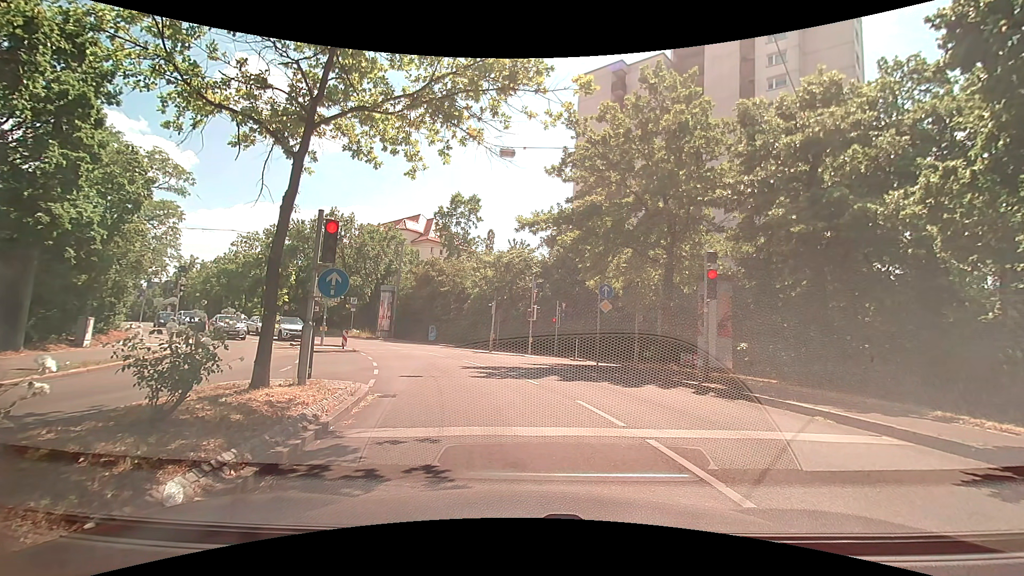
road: secondary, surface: asphalt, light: Day
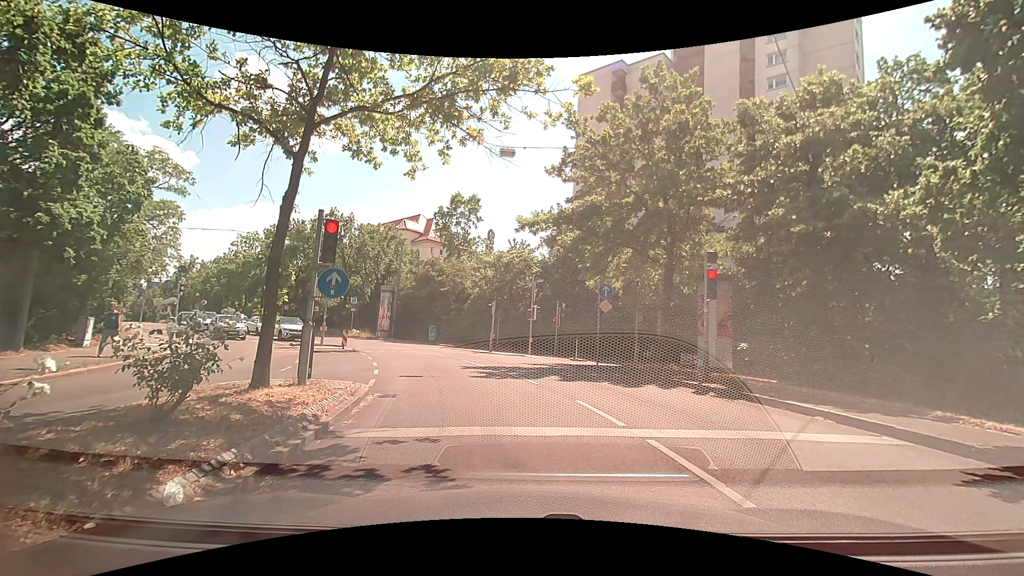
(0.0, 0.0) m; 0°
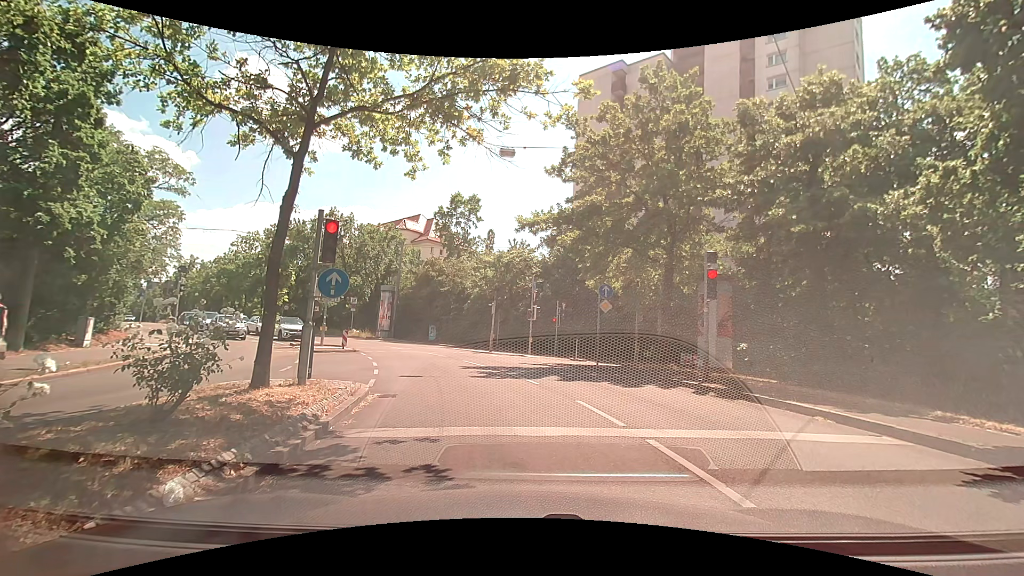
(0.0, 0.0) m; 0°
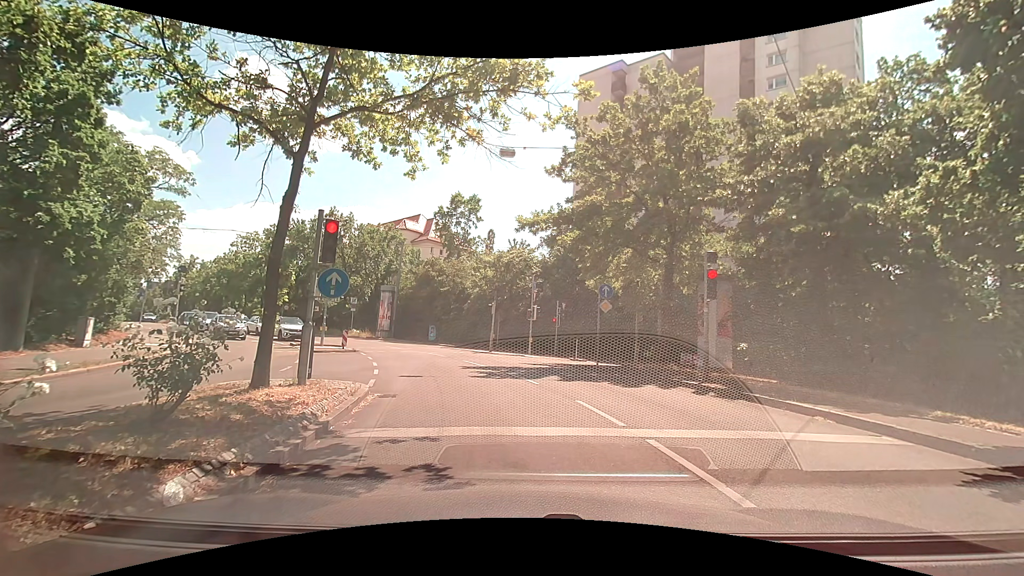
(0.0, 0.0) m; 0°
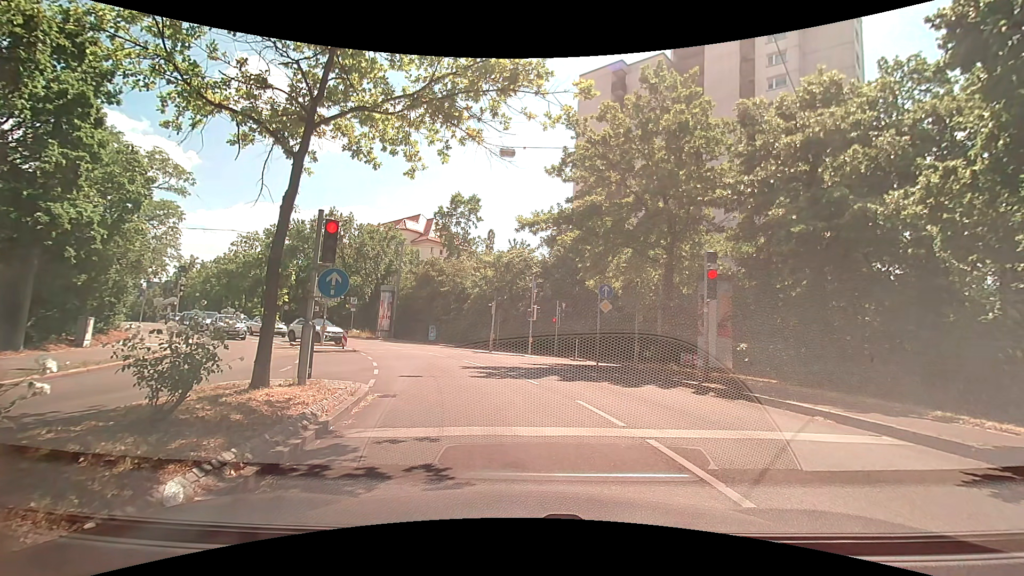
(0.0, 0.0) m; 0°
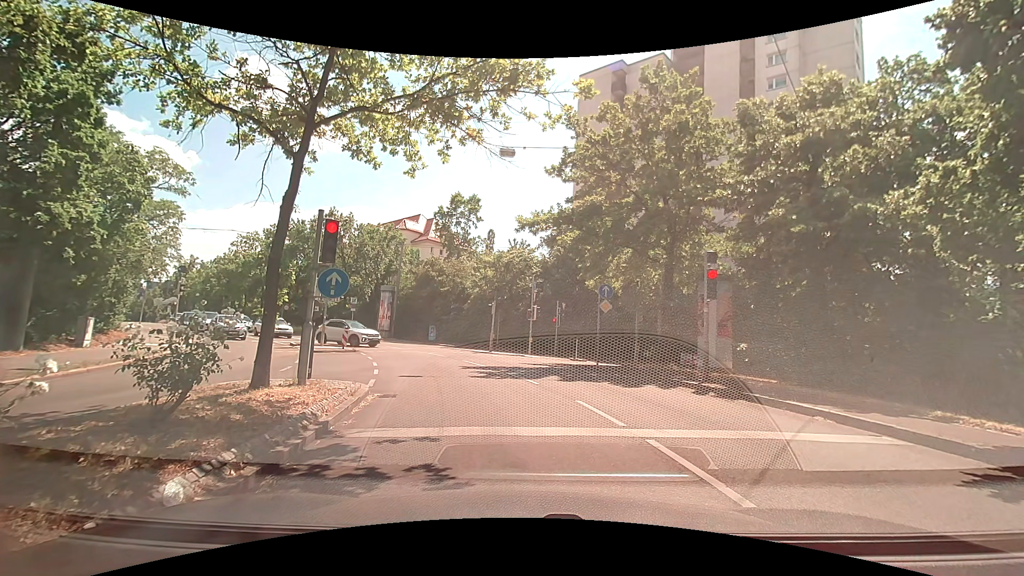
(0.0, 0.0) m; 0°
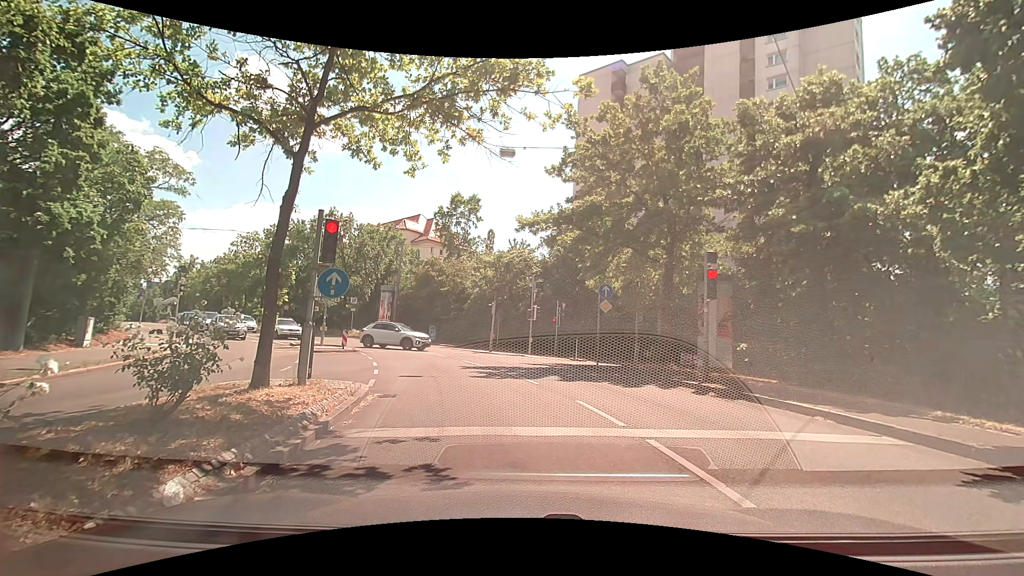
(0.0, 0.0) m; 0°
(0, +10) (-2, +20) (-6, +29) (-11, +38) (-17, +45) (-24, +52) (-31, +60) (-38, +67) (-44, +75) (-51, +82) m
